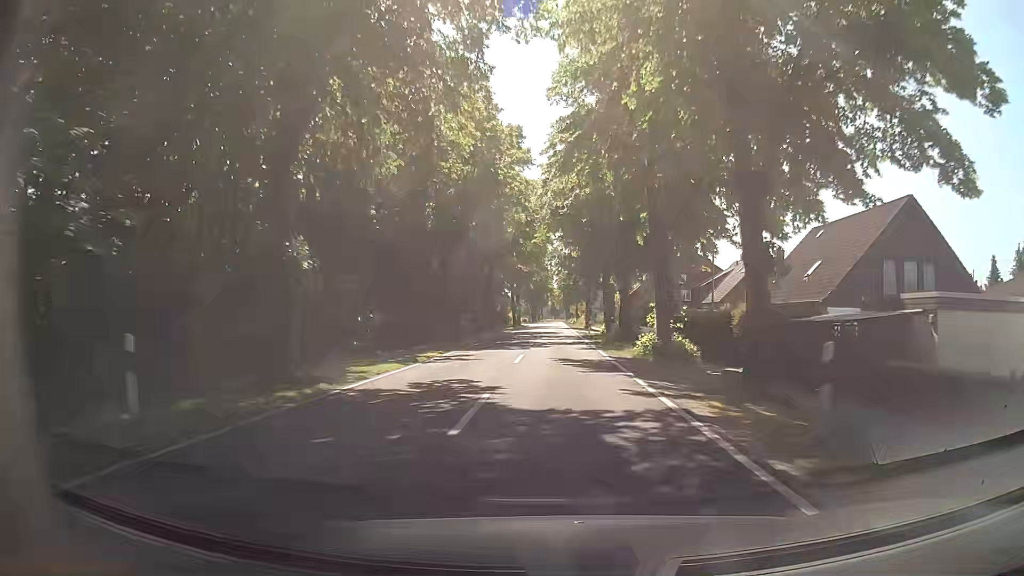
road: secondary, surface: asphalt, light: Day
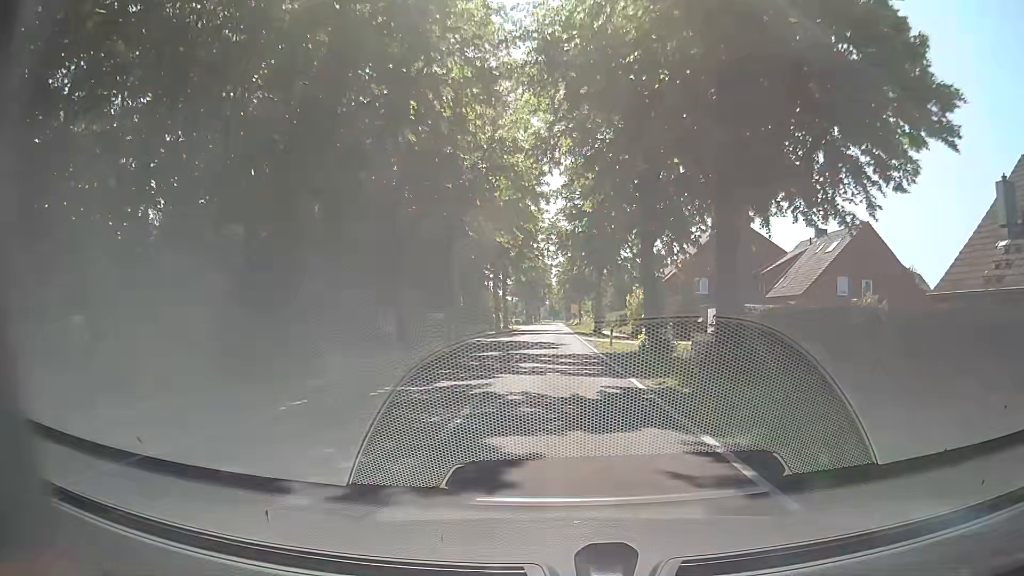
(-0.1, +24.6) m; -1°
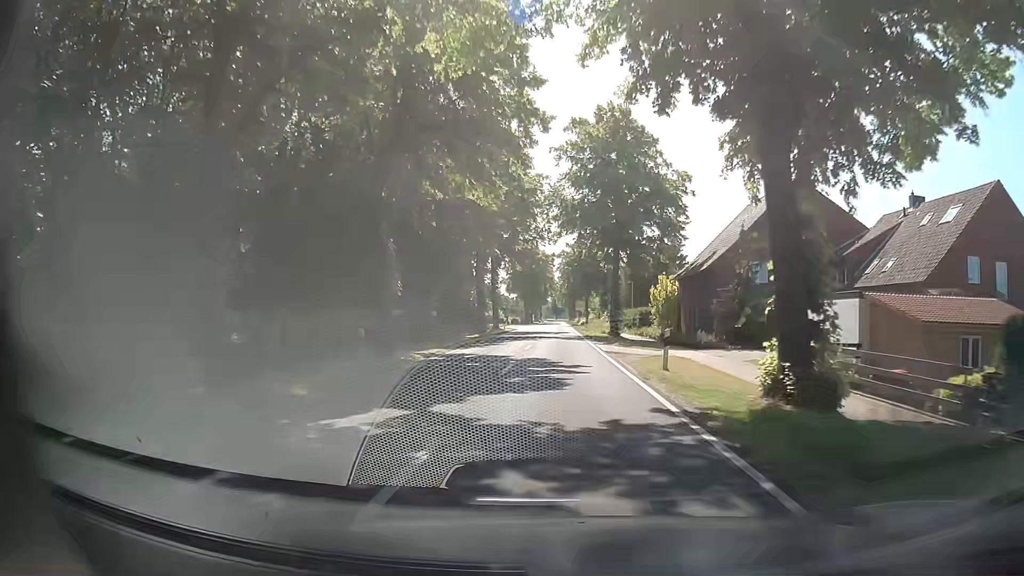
(+0.1, +16.5) m; 0°
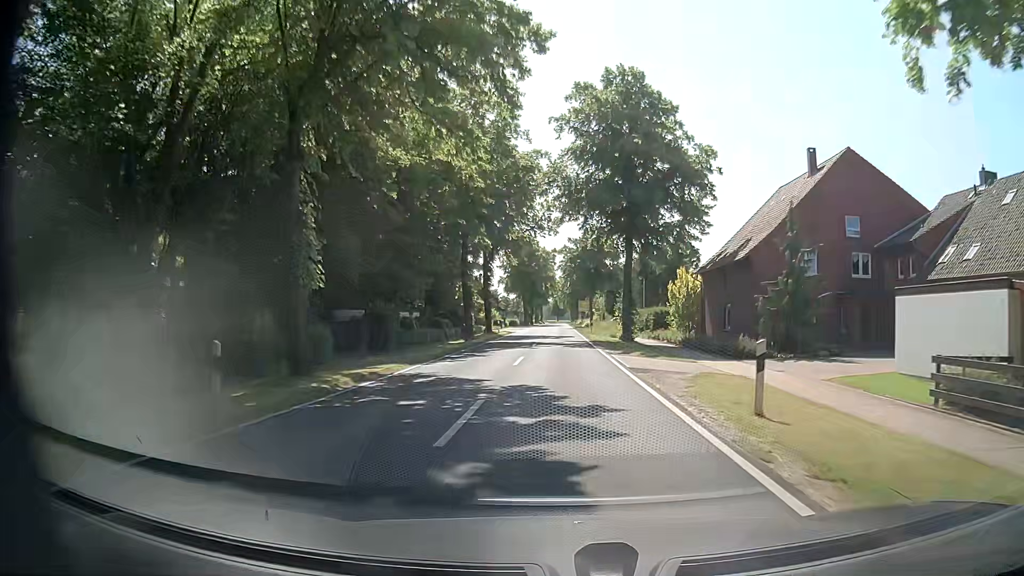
(0.0, +8.3) m; 0°
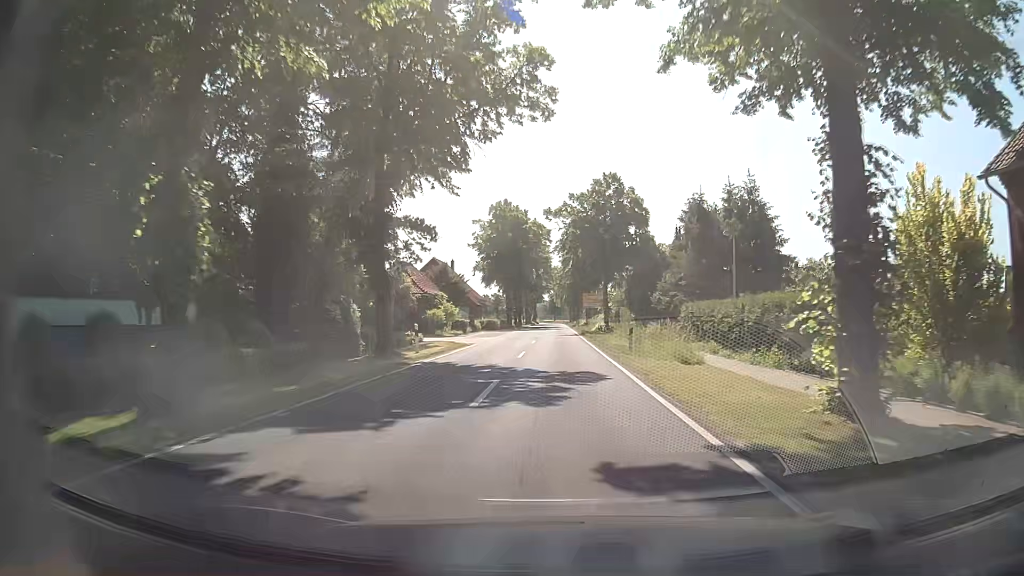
(-0.1, +33.4) m; 0°
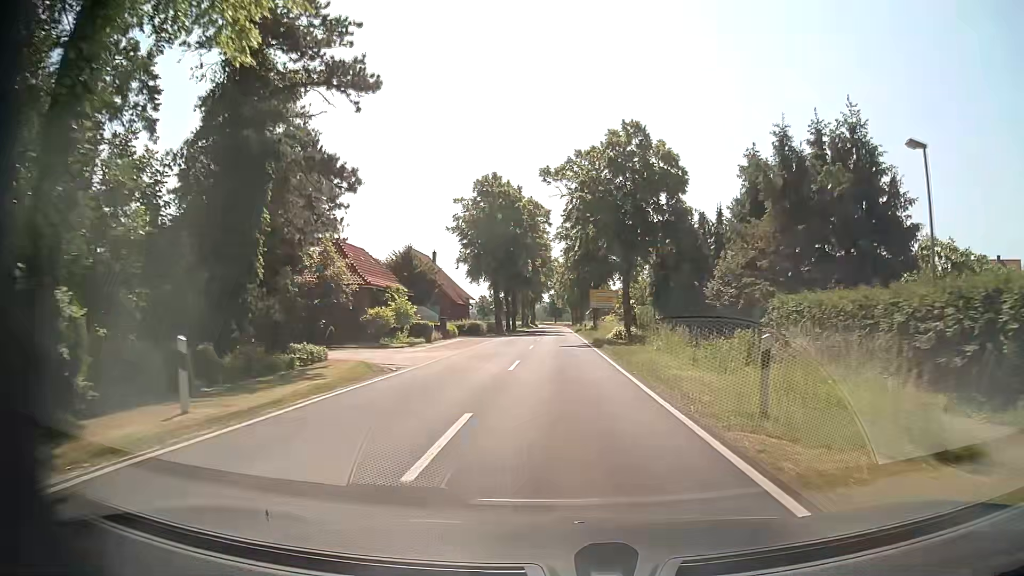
(-0.1, +16.8) m; 0°
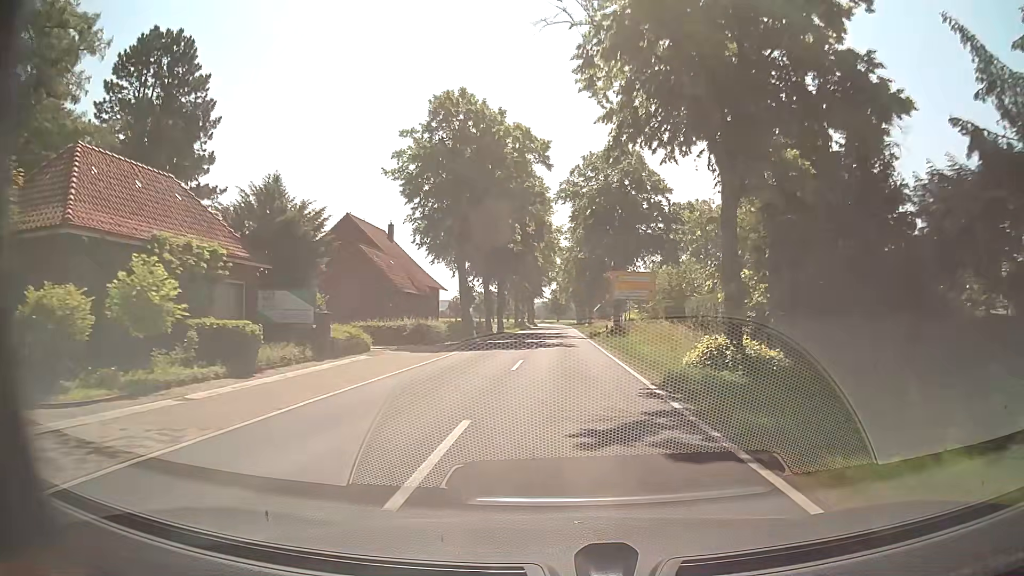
(-0.1, +25.2) m; -1°
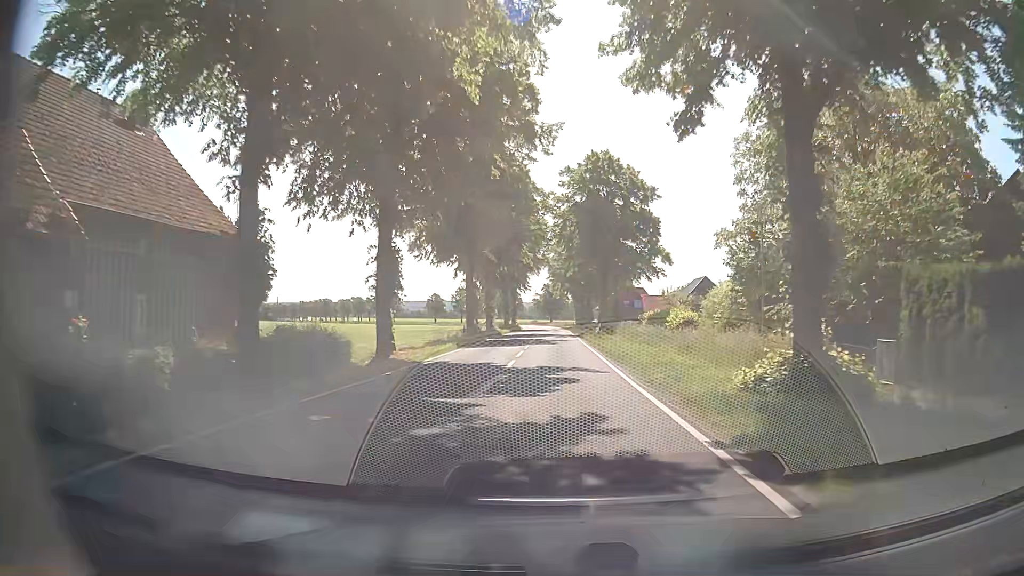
(+0.3, +42.0) m; +1°
(0, +10) (0, +20) (0, +30) (0, +40) (-1, +50) (-1, +60) (-1, +70) (-1, +80) (-1, +90) (-1, +100) m
